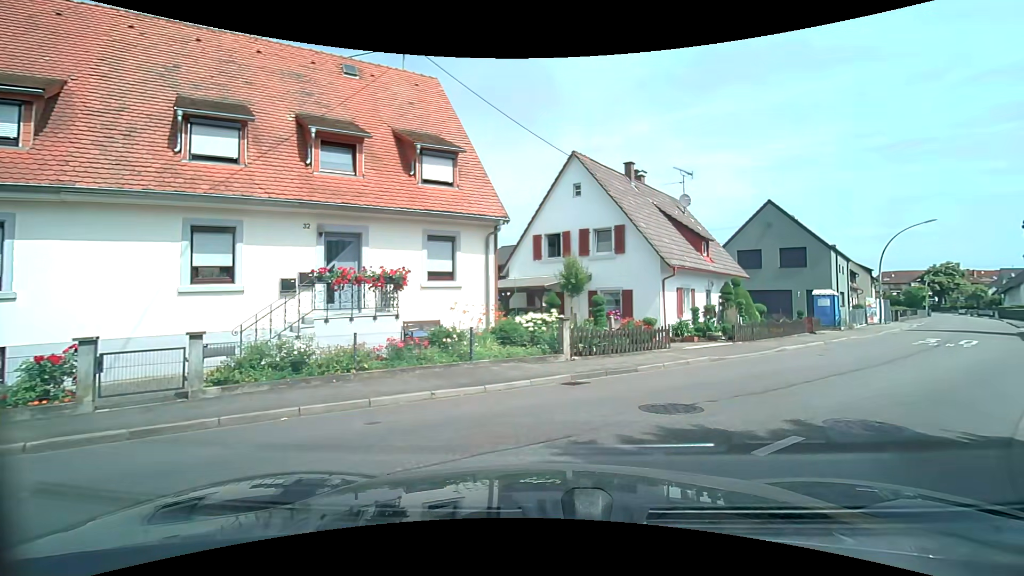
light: Day
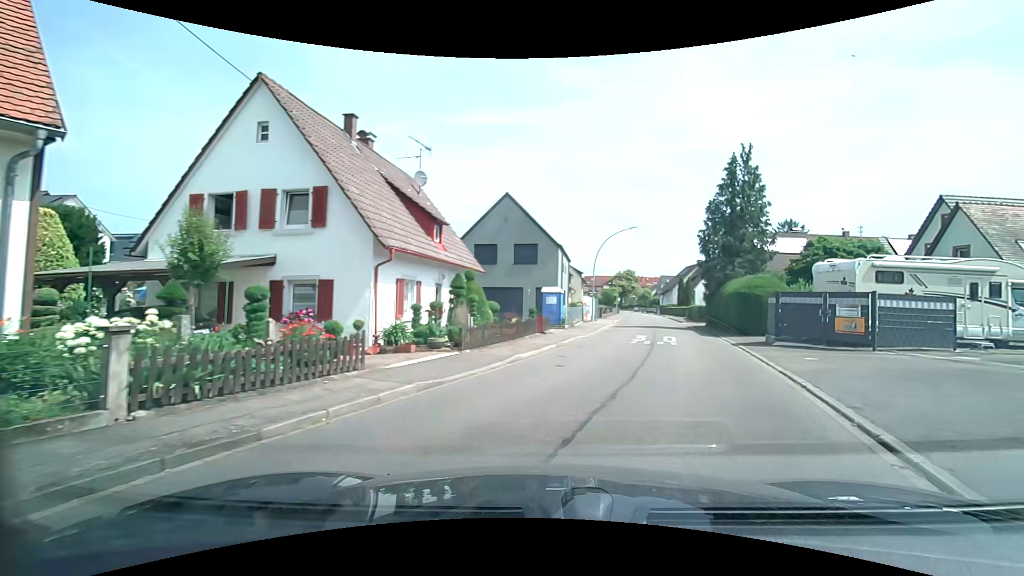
(+1.3, +5.8) m; +29°
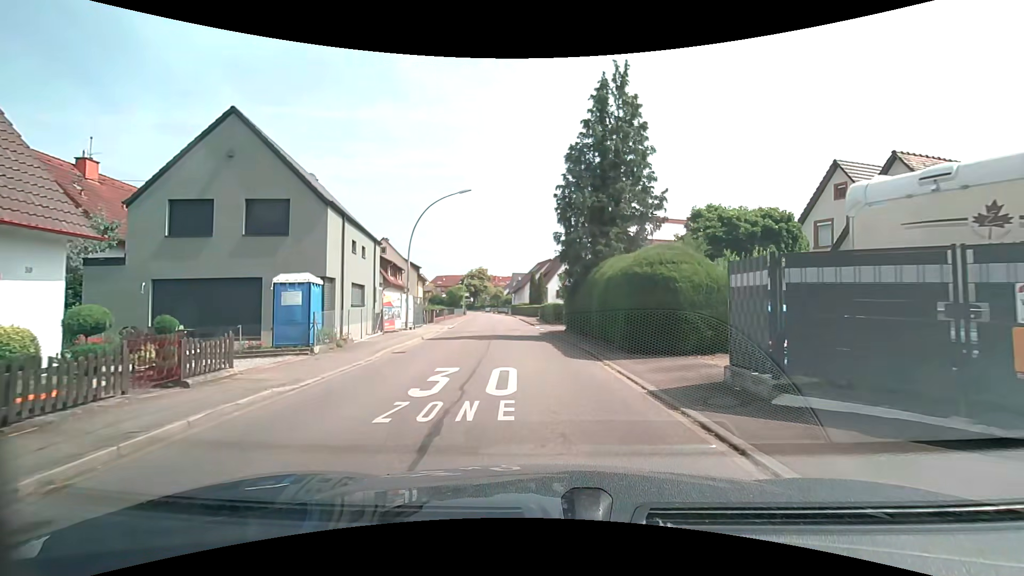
(+3.6, +13.5) m; +18°
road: tertiary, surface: asphalt
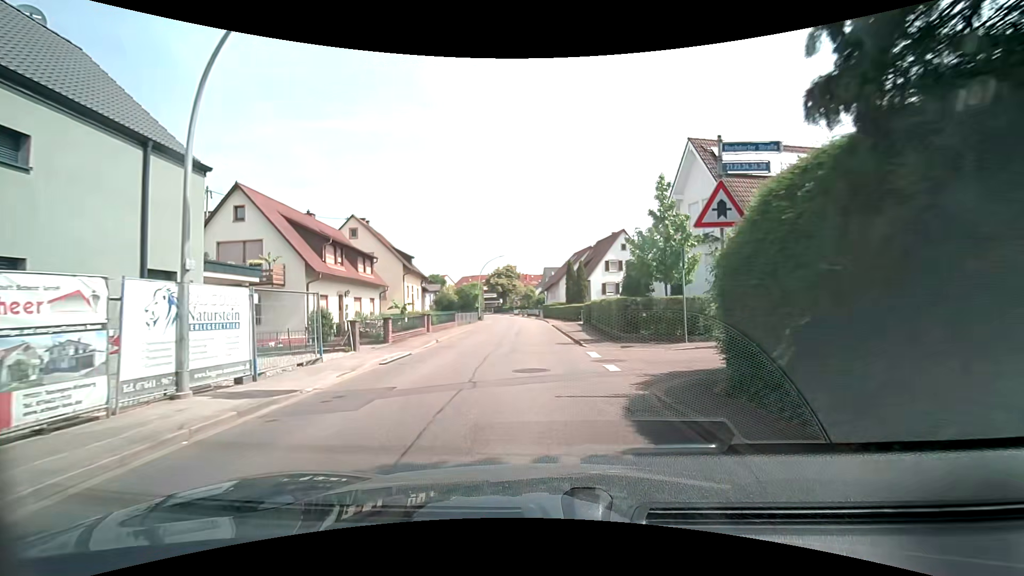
(-0.6, +19.6) m; -3°
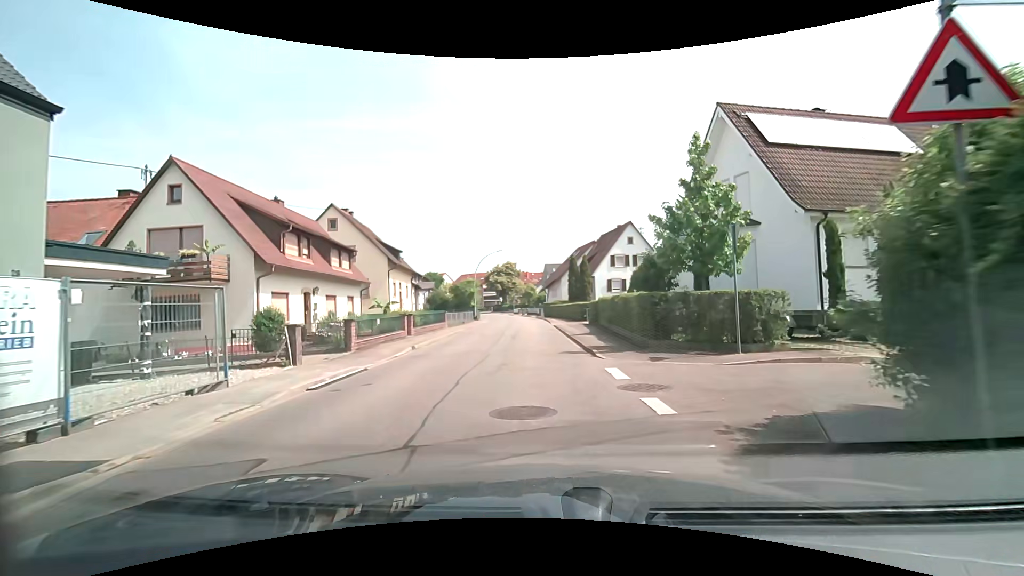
(0.0, +4.3) m; -1°
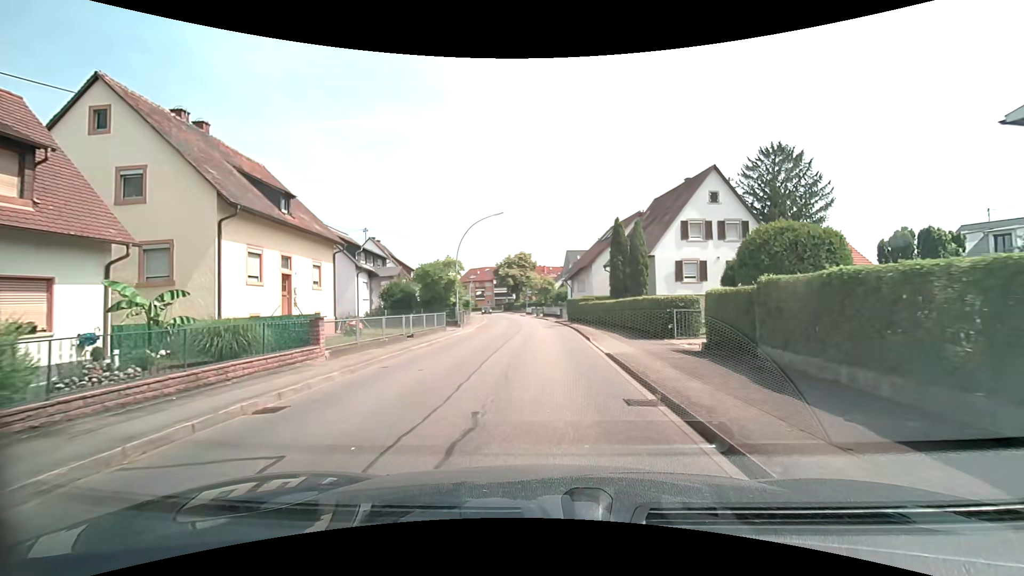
(-0.5, +21.9) m; -2°
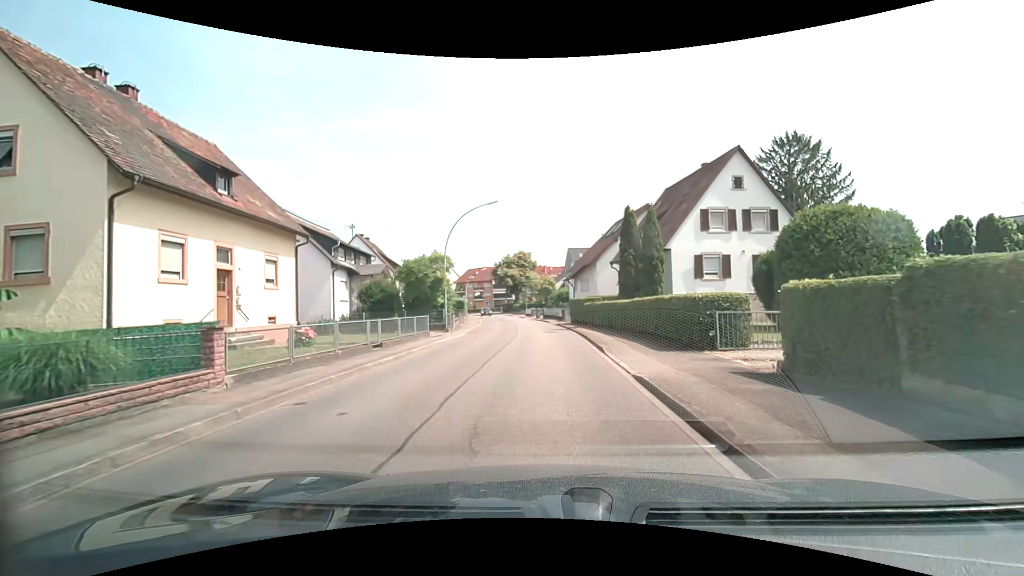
(0.0, +4.2) m; -1°
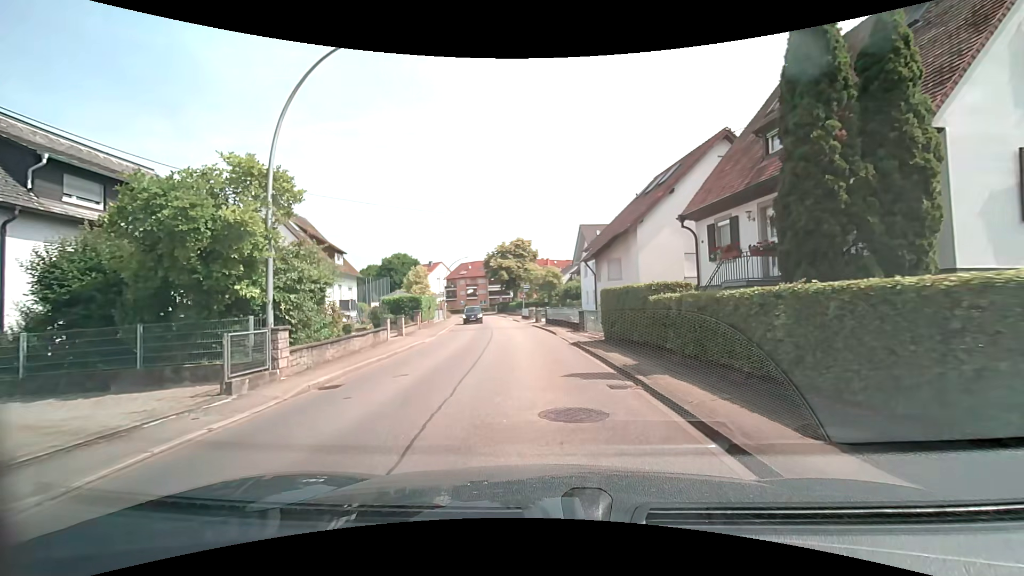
(+0.1, +19.9) m; 0°
(0, +10) (-1, +20) (-2, +30) (-3, +40) (-4, +50) (-5, +60) (-7, +70) (-9, +79) (-11, +89) (-13, +99) m
